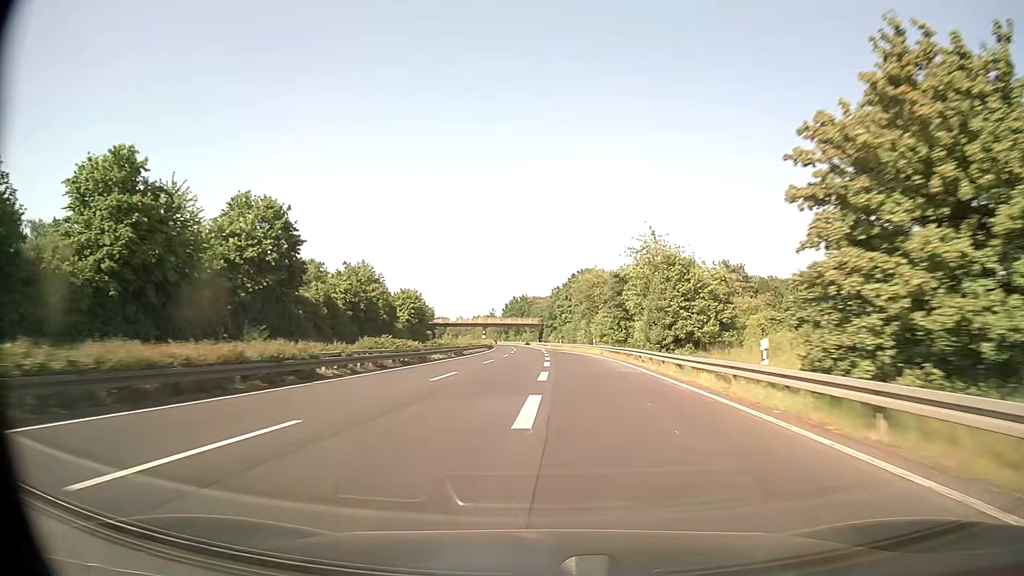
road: trunk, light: Day
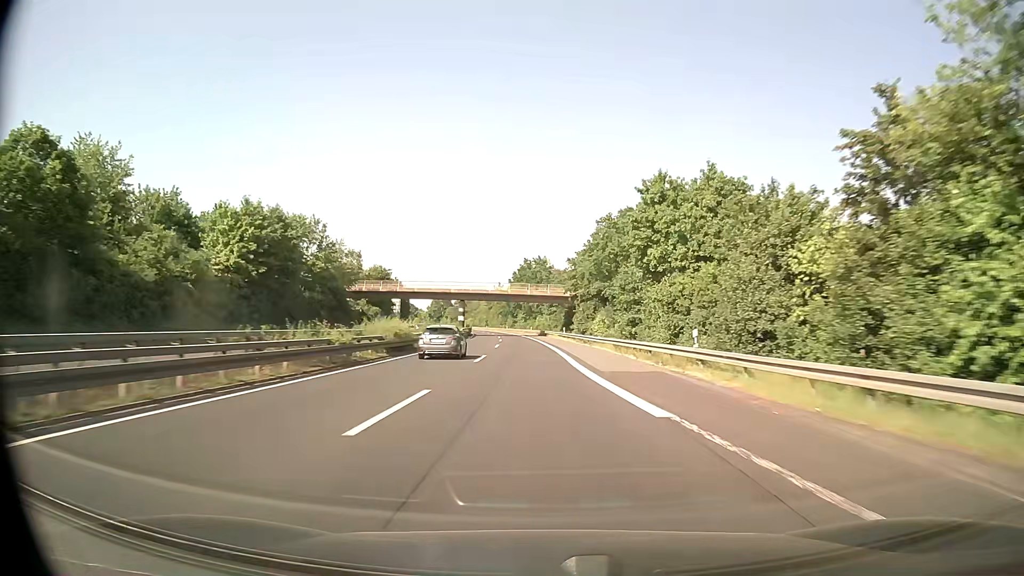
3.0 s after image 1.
(-1.4, +86.7) m; -2°
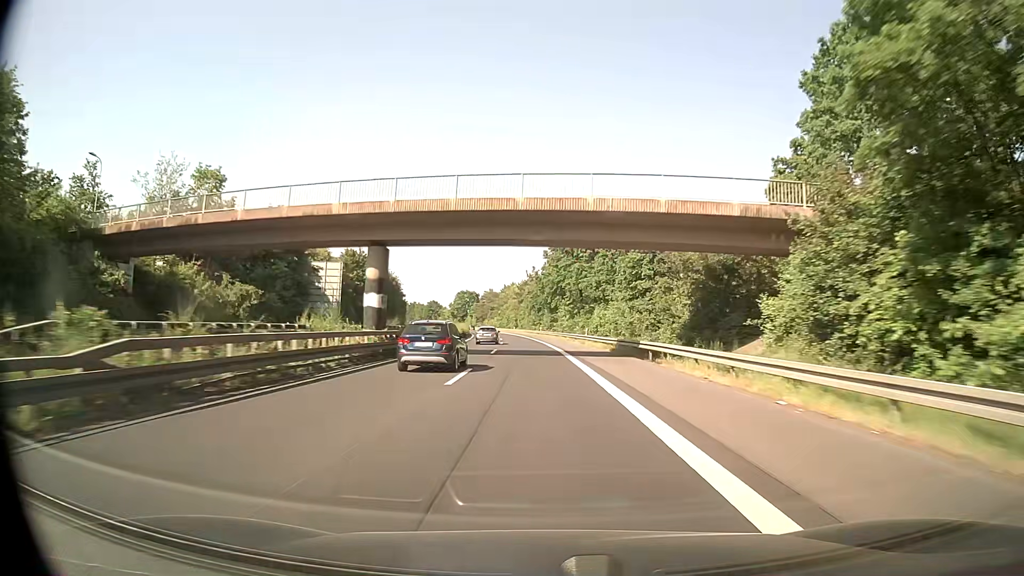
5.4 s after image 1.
(-2.1, +67.7) m; -4°
(0, +10) (0, +20) (0, +30) (-1, +40) (-1, +50) (-2, +60) (-2, +70) (-3, +80) (-4, +90) (-5, +100) m
